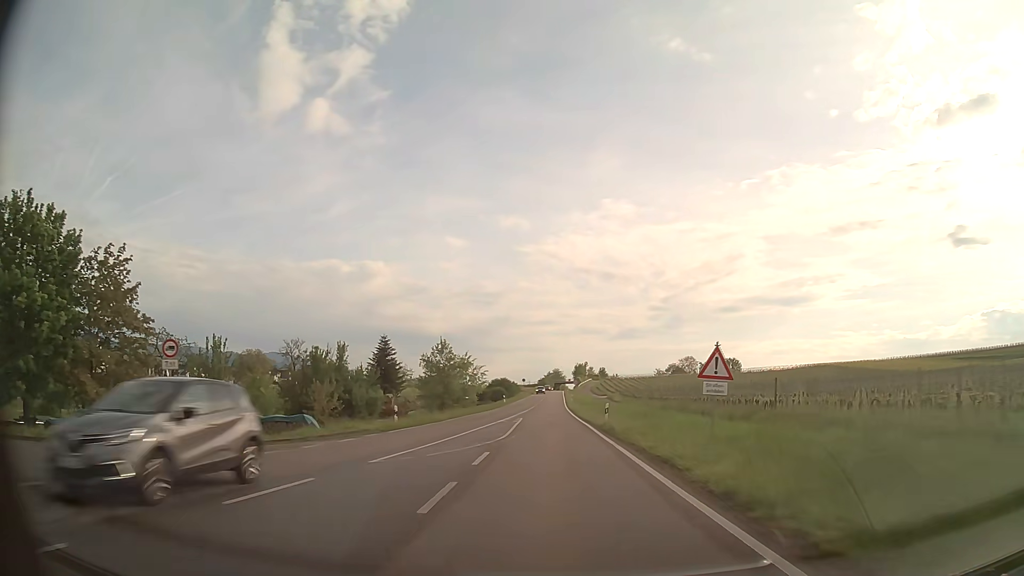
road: primary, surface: asphalt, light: Day
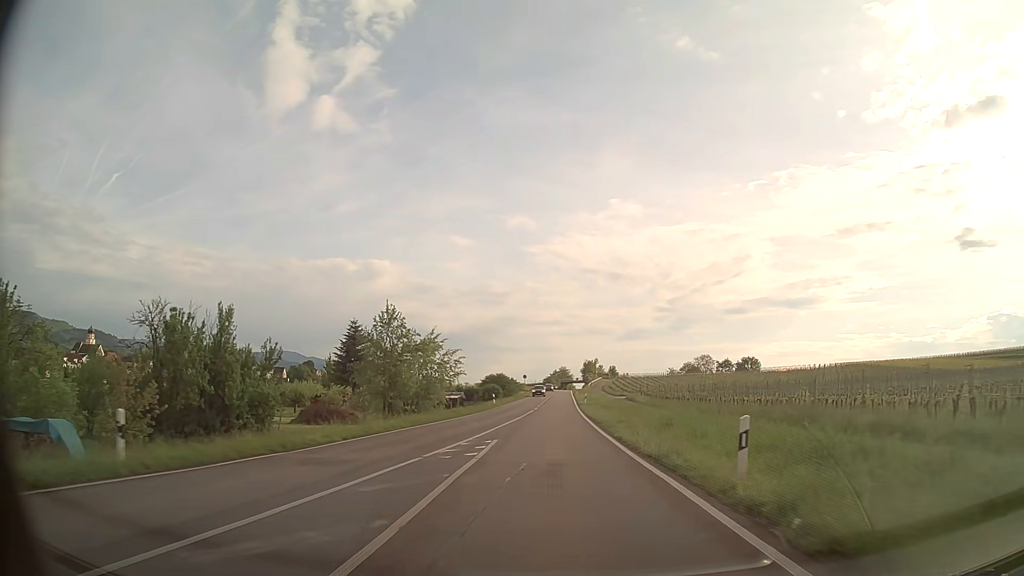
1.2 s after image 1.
(-0.1, +21.5) m; -1°
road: unclassified
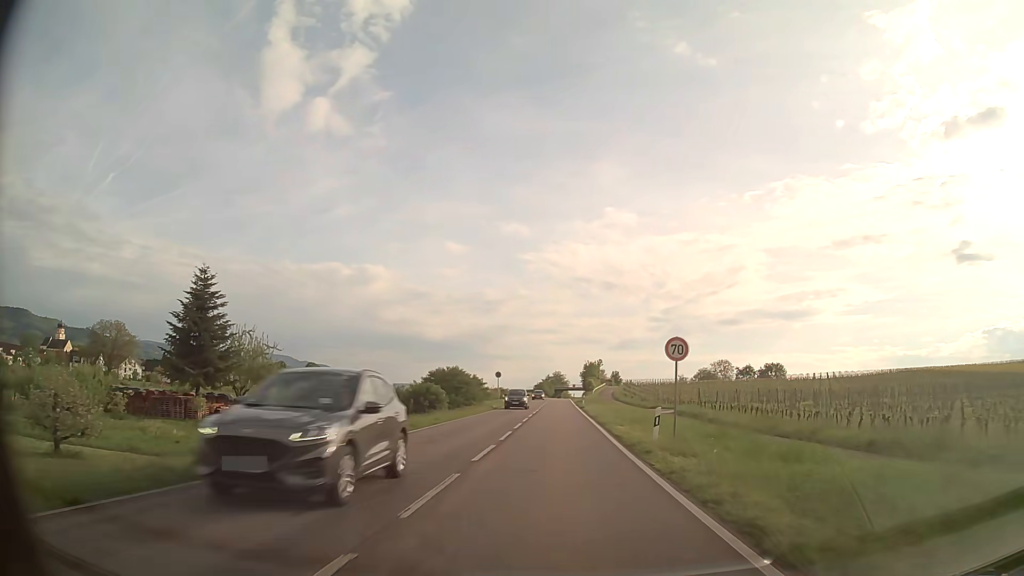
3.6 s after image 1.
(+0.1, +42.8) m; +1°
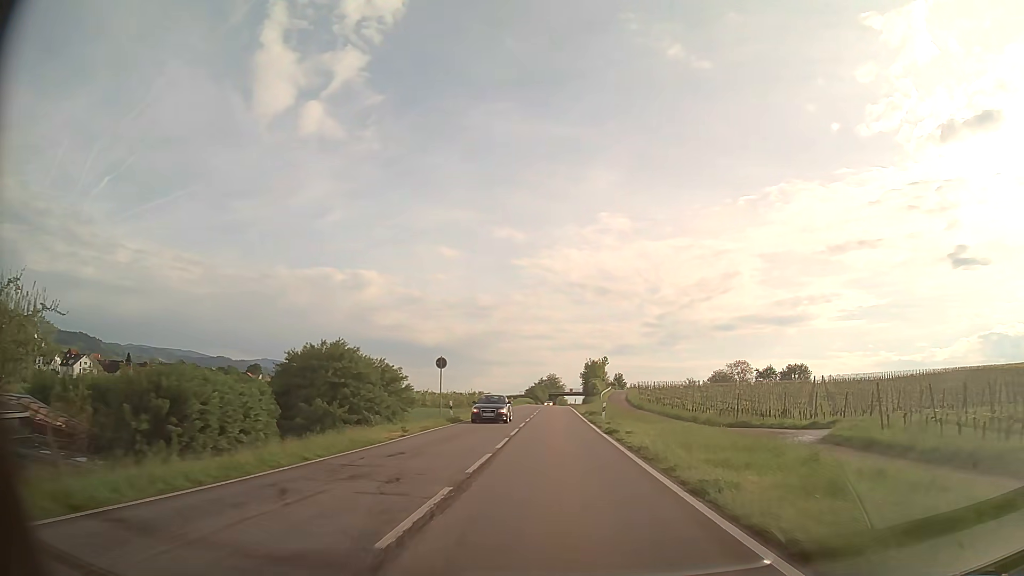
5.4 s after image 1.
(+0.1, +32.0) m; 0°
(0, +10) (0, +20) (0, +30) (0, +40) (0, +50) (0, +60) (0, +70) (0, +80) (0, +90) (+1, +100) m
